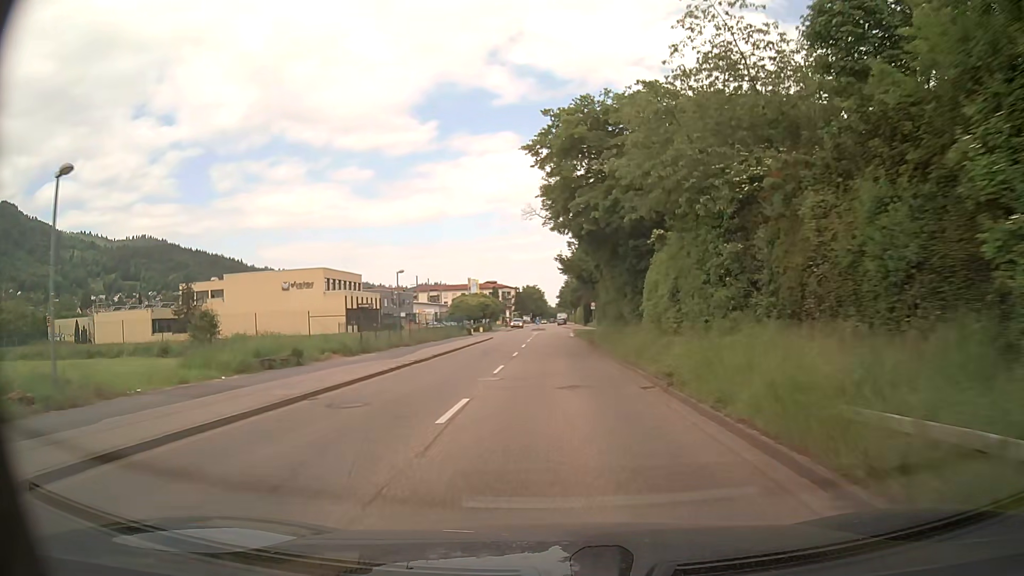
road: tertiary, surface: asphalt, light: Day
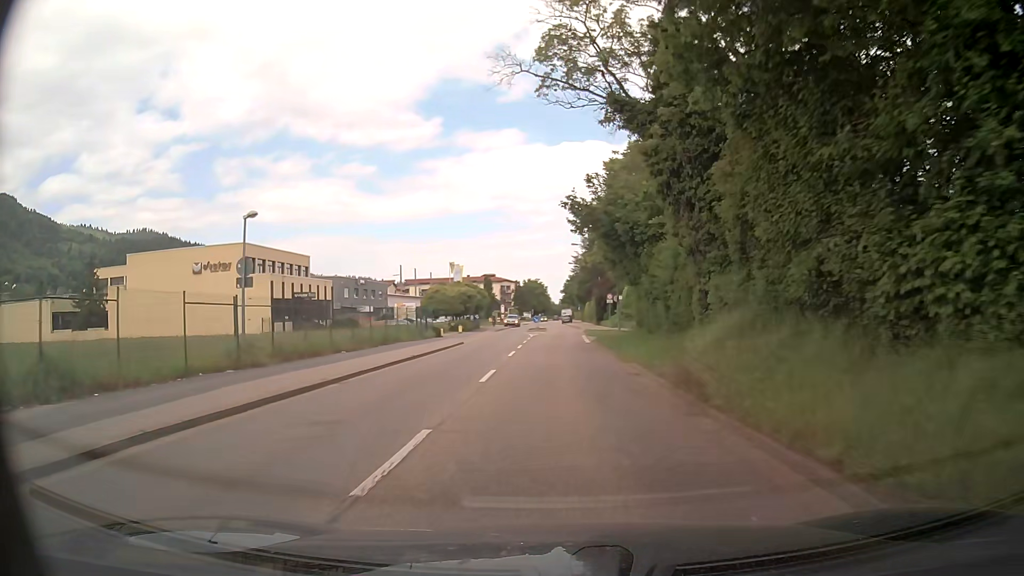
(-0.1, +21.7) m; -1°
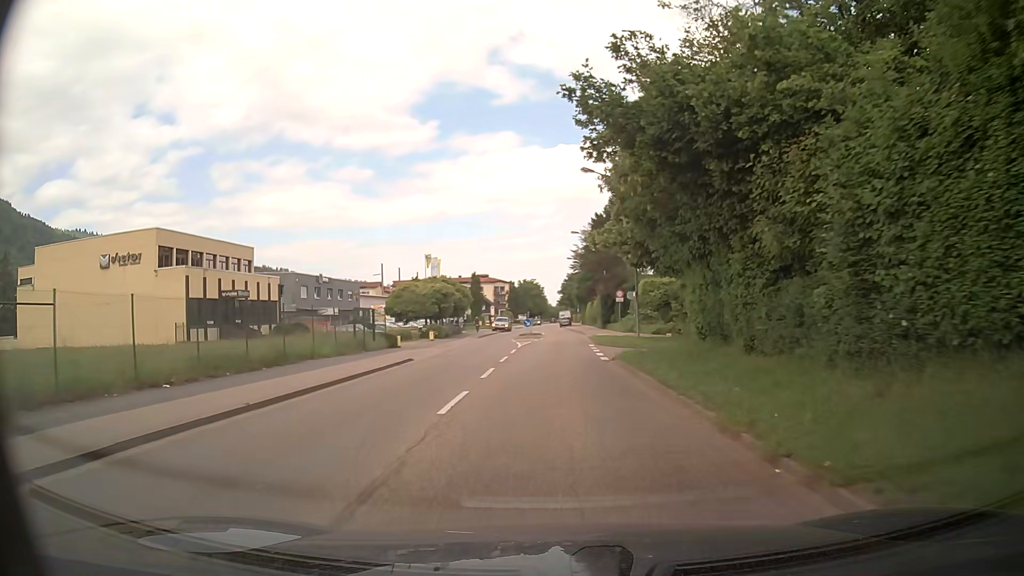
(+0.2, +13.5) m; +1°
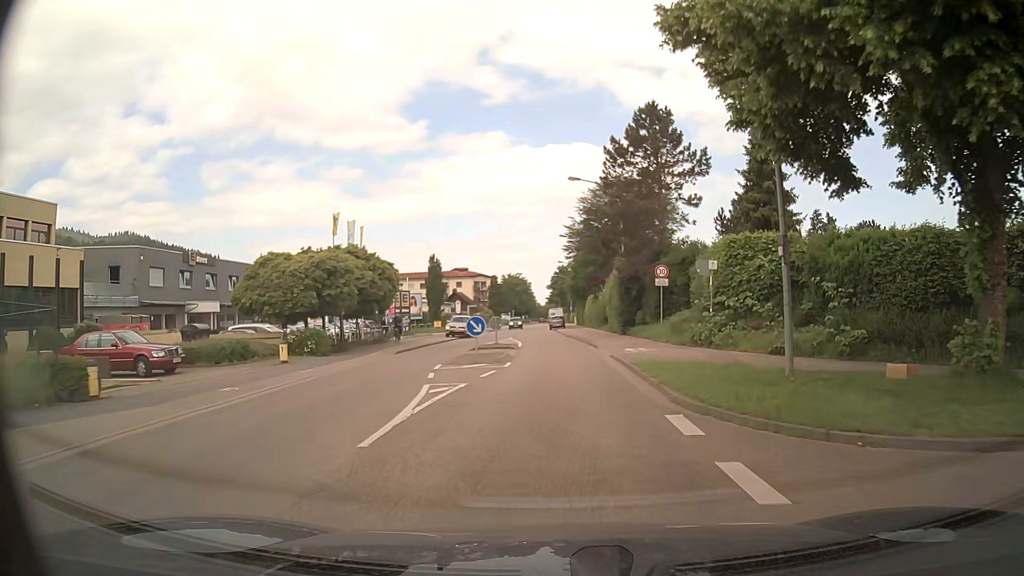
(-0.1, +26.4) m; 0°
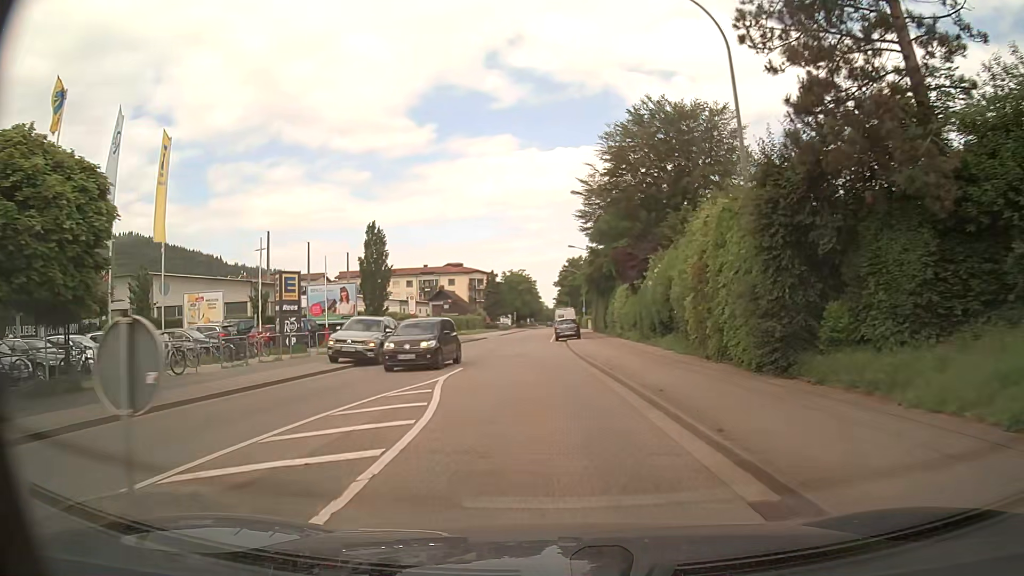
(+0.4, +26.8) m; 0°
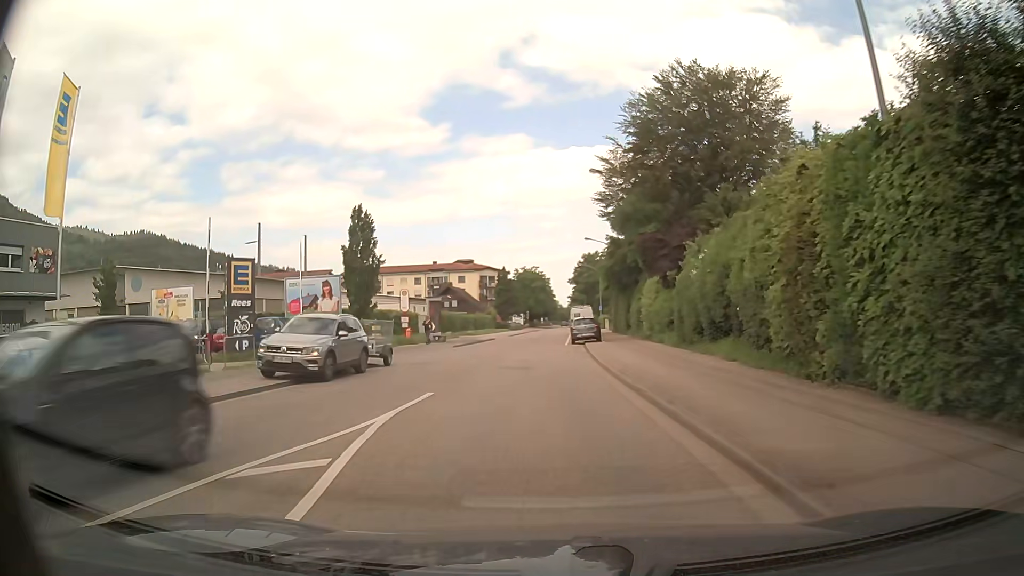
(0.0, +6.7) m; -1°
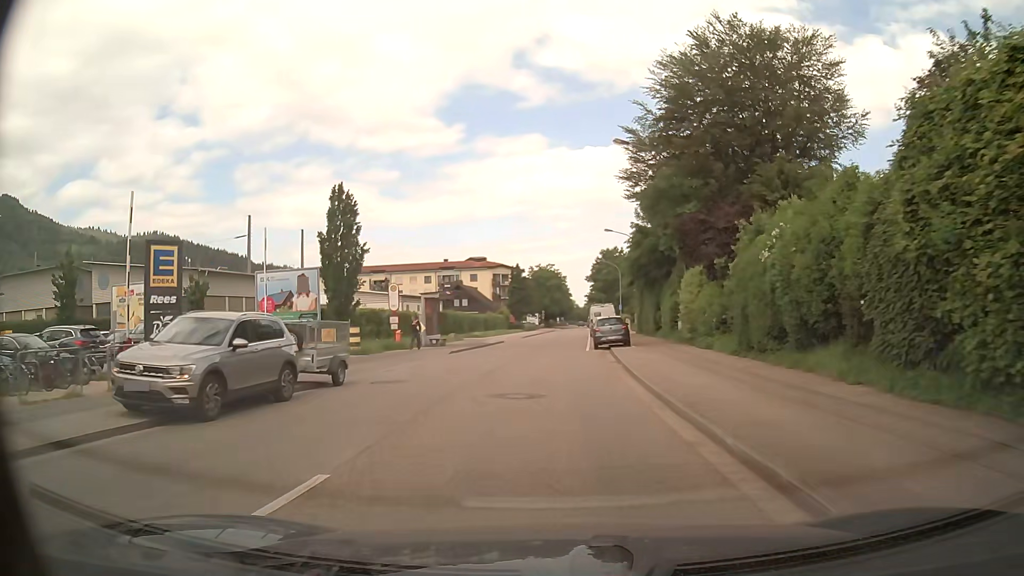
(0.0, +6.7) m; -1°
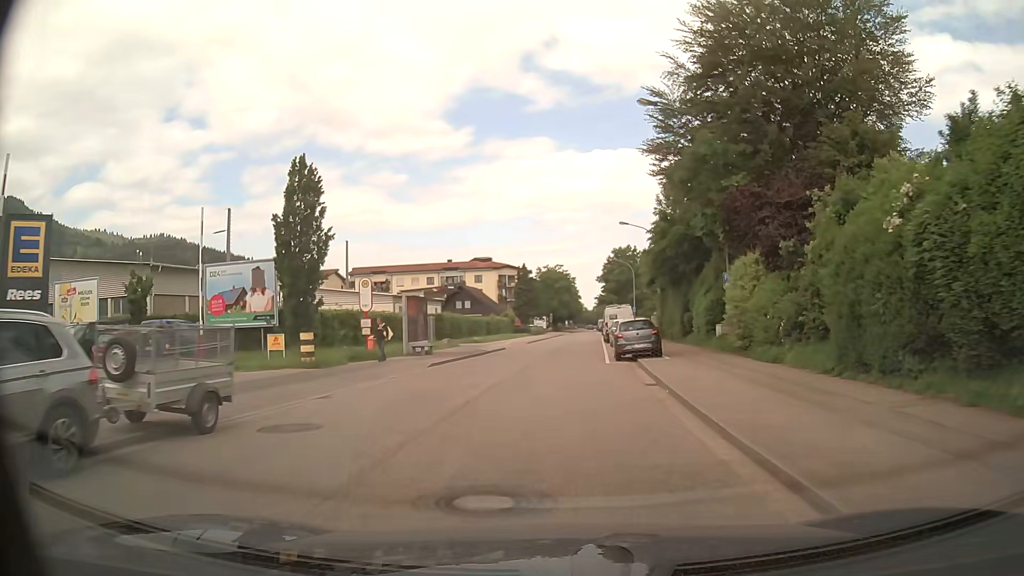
(0.0, +6.7) m; -1°
(0, +10) (0, +20) (+1, +30) (+1, +40) (+2, +50) (+3, +60) (+3, +70) (+4, +80) (+5, +90) (+6, +100) m
